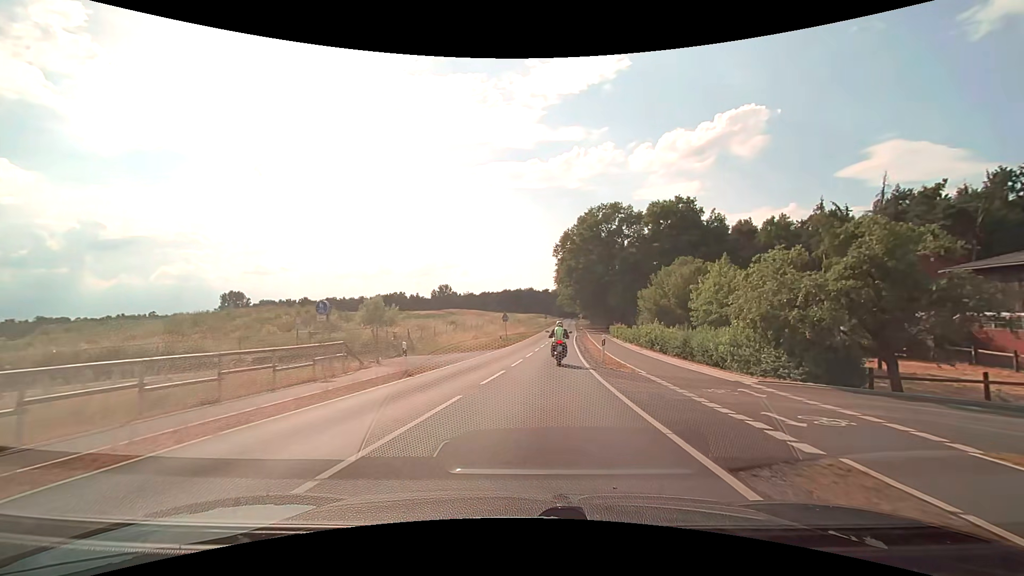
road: secondary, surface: asphalt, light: Day
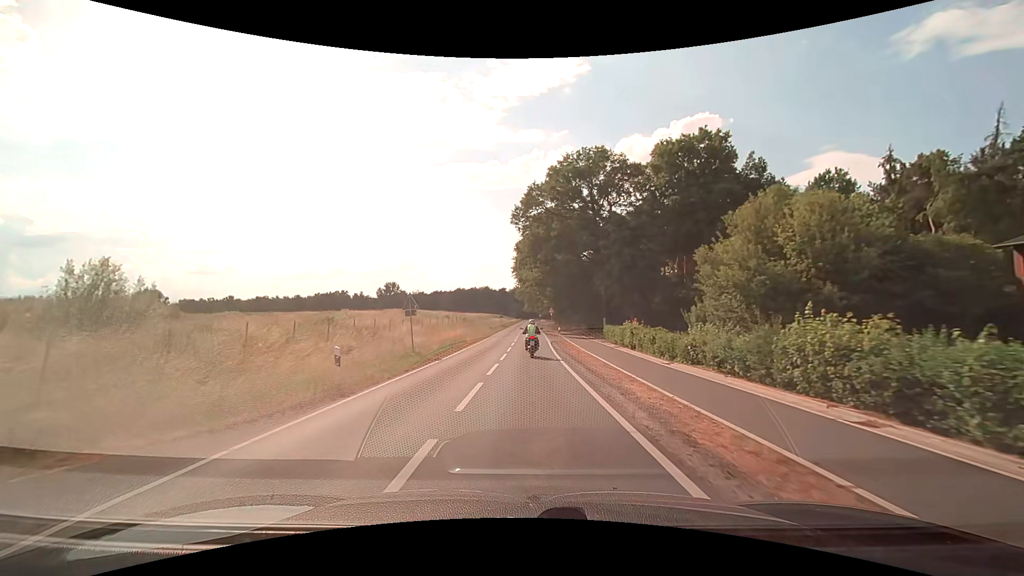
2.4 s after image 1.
(+1.4, +28.7) m; +5°
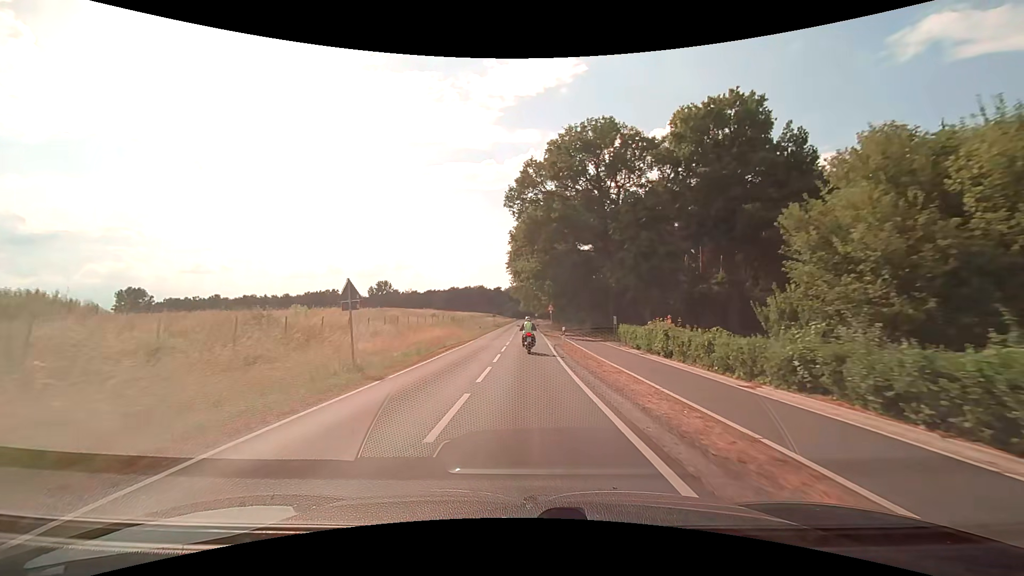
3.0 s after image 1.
(+0.1, +8.4) m; +1°
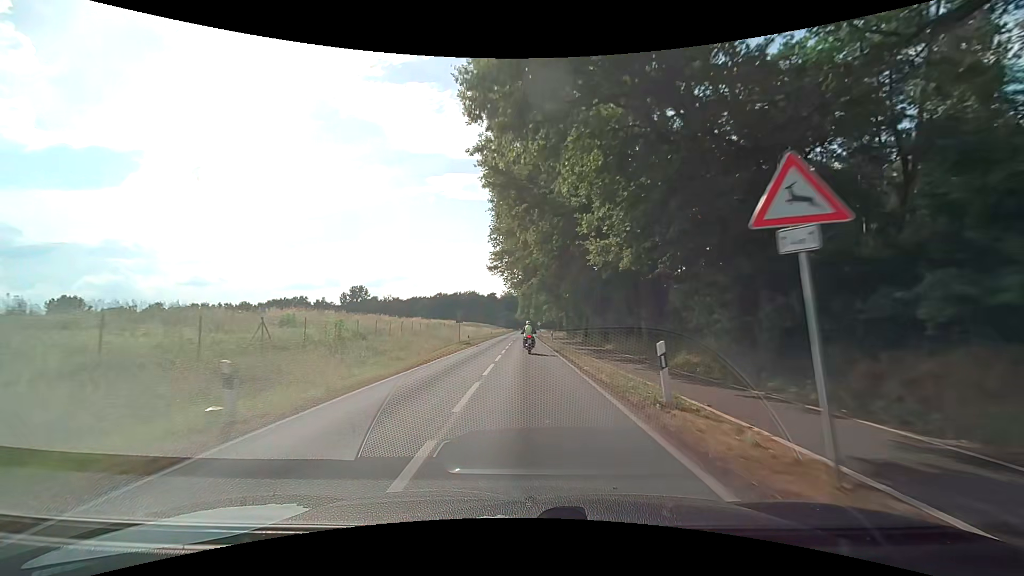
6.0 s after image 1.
(-0.1, +46.3) m; 0°
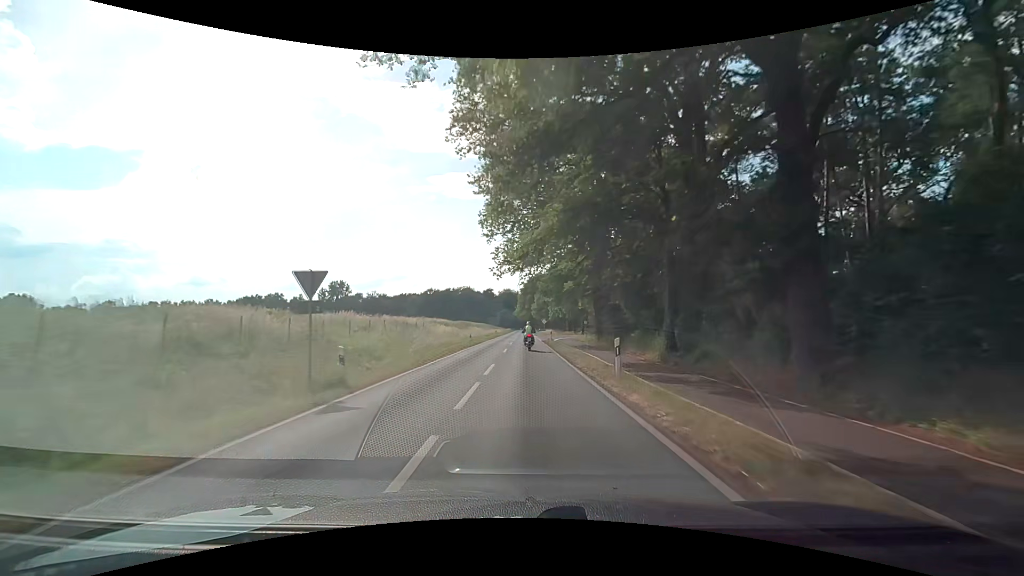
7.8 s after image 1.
(+0.2, +29.8) m; 0°
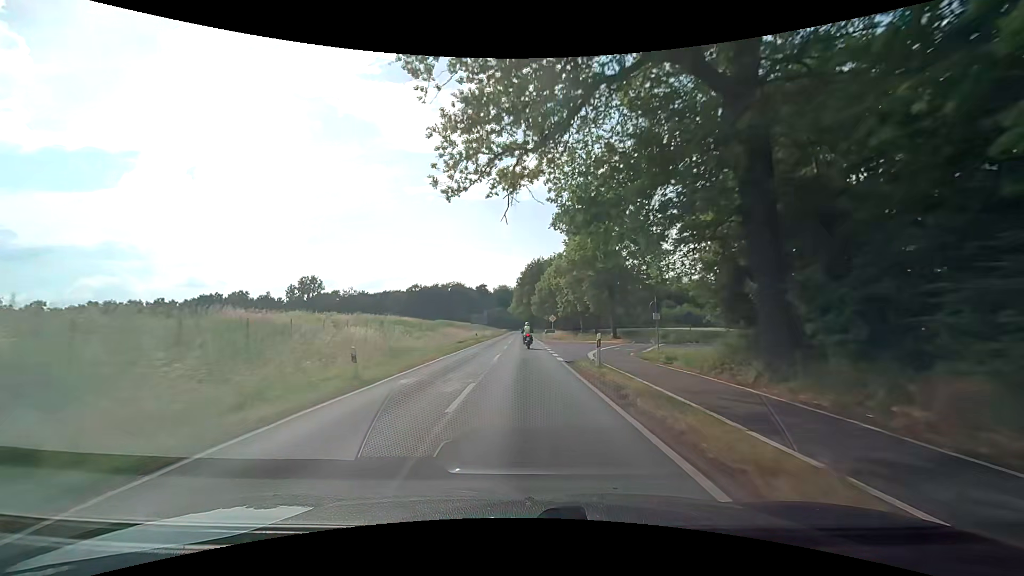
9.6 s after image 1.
(0.0, +31.0) m; 0°
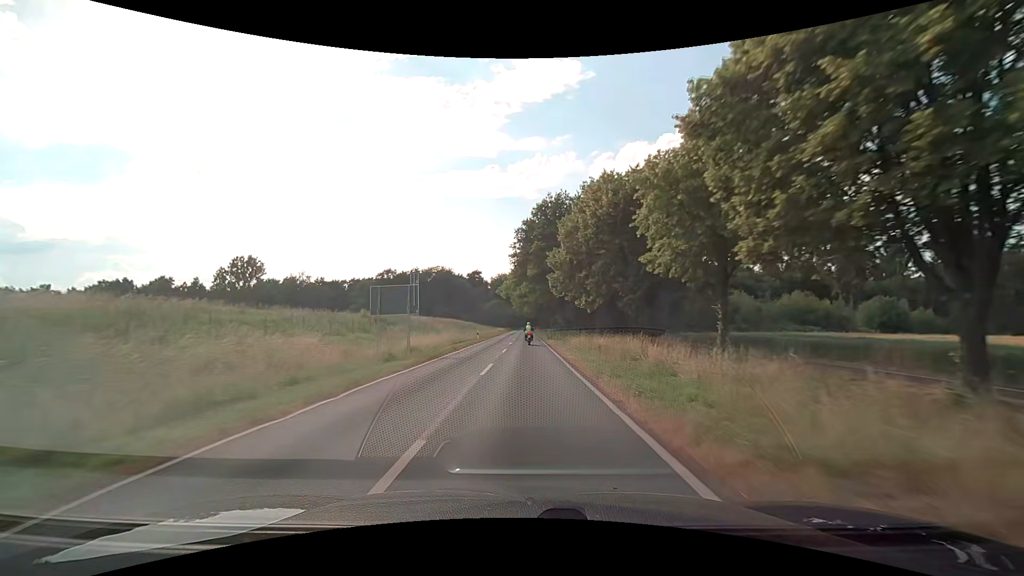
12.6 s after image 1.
(+0.2, +54.2) m; 0°
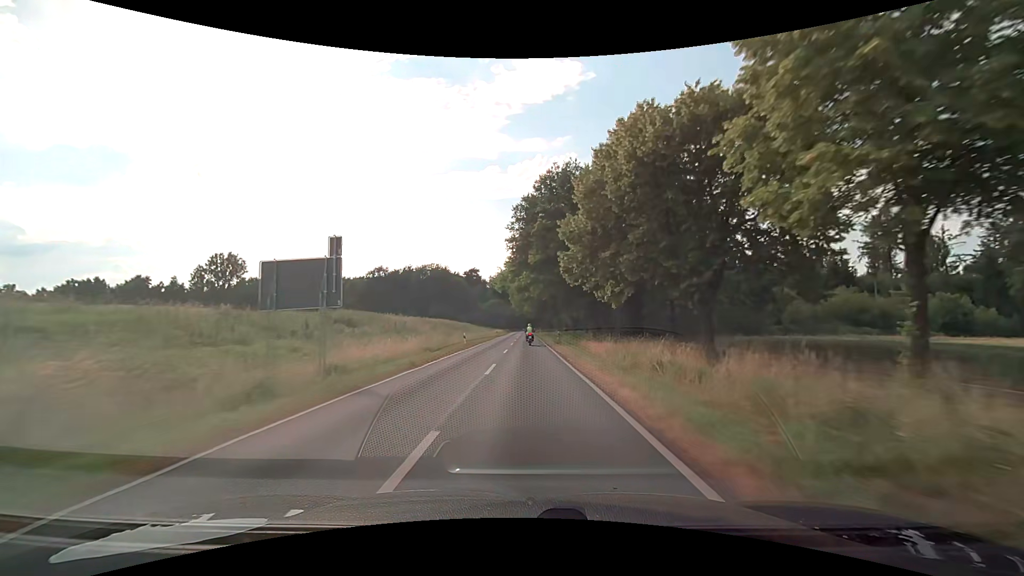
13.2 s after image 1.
(0.0, +11.5) m; 0°
(0, +10) (0, +20) (0, +30) (0, +40) (0, +50) (0, +60) (0, +70) (0, +80) (0, +90) (0, +100) m
